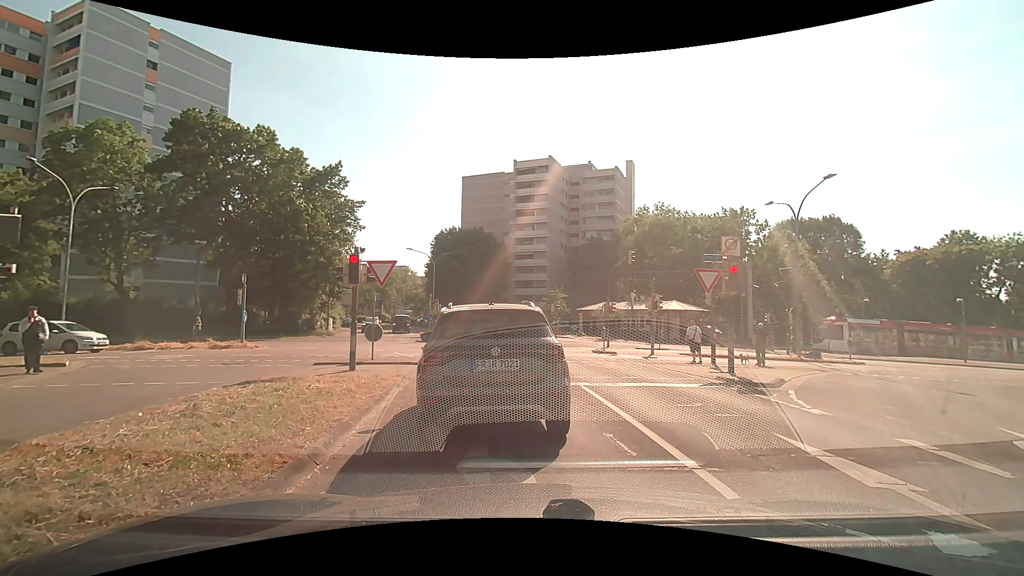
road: residential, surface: asphalt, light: Day
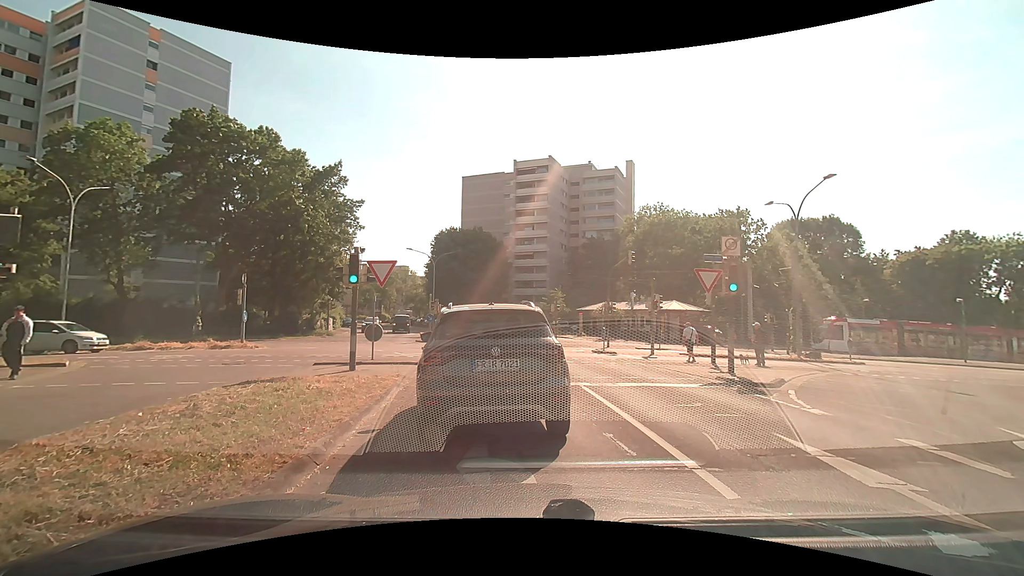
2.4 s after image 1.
(0.0, 0.0) m; 0°
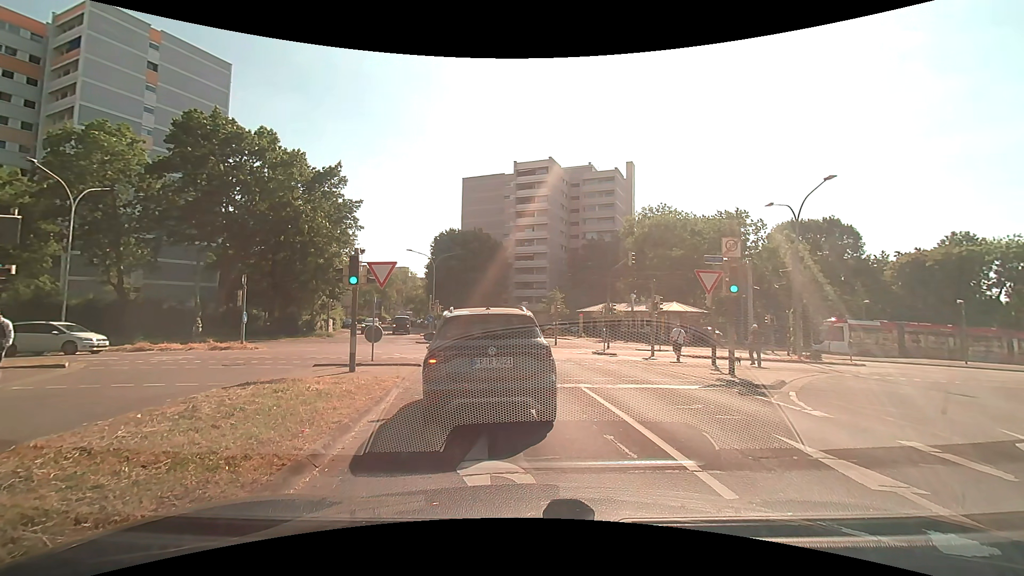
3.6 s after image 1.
(0.0, 0.0) m; 0°
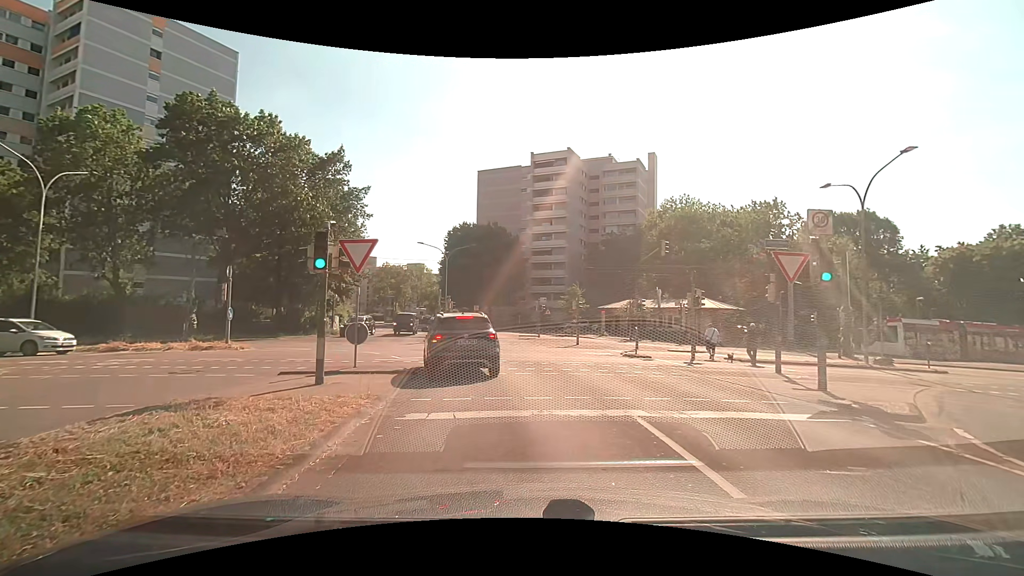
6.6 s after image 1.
(0.0, +3.7) m; 0°
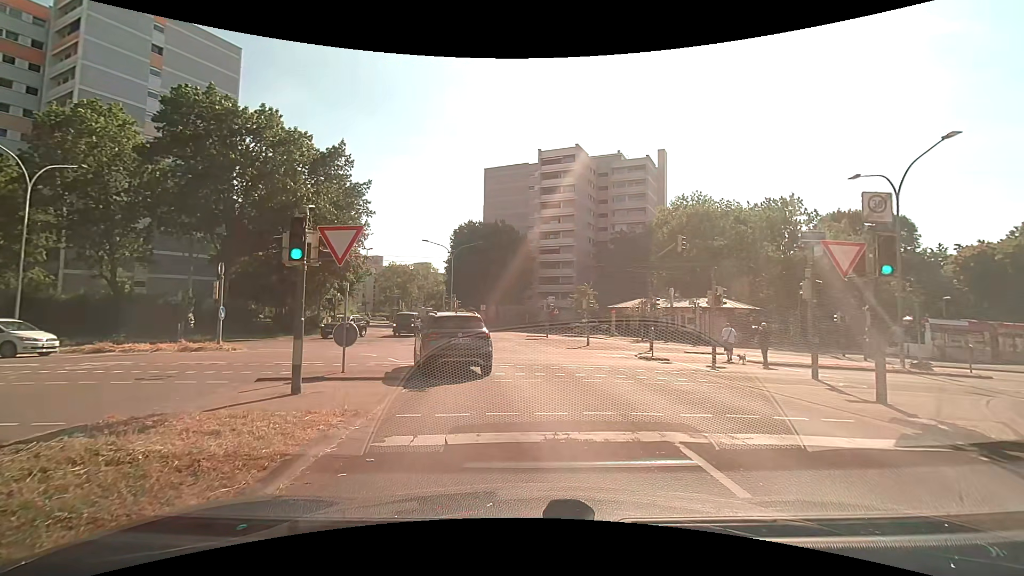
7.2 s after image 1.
(0.0, +1.5) m; -1°
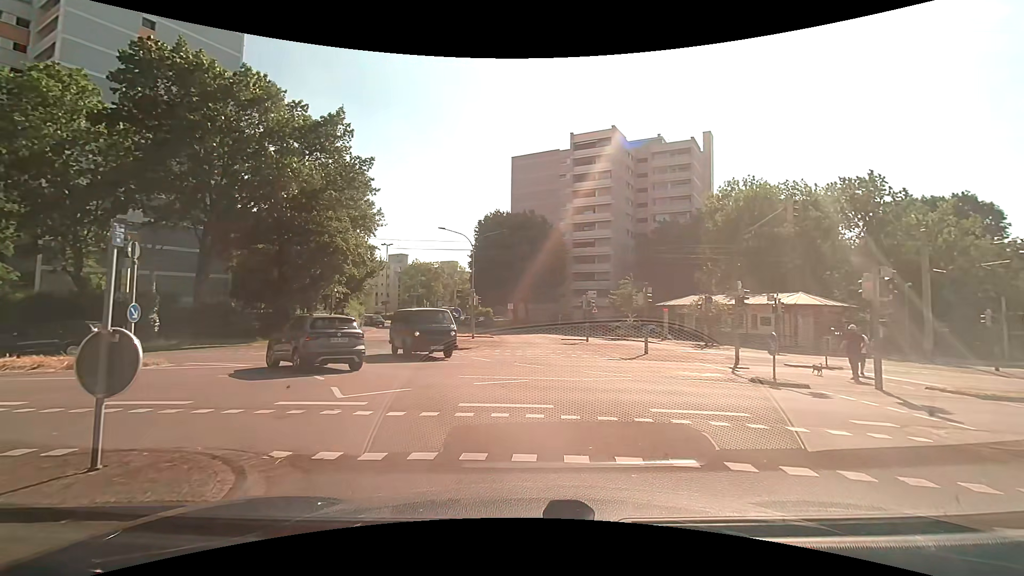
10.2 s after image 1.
(-0.4, +7.8) m; -6°
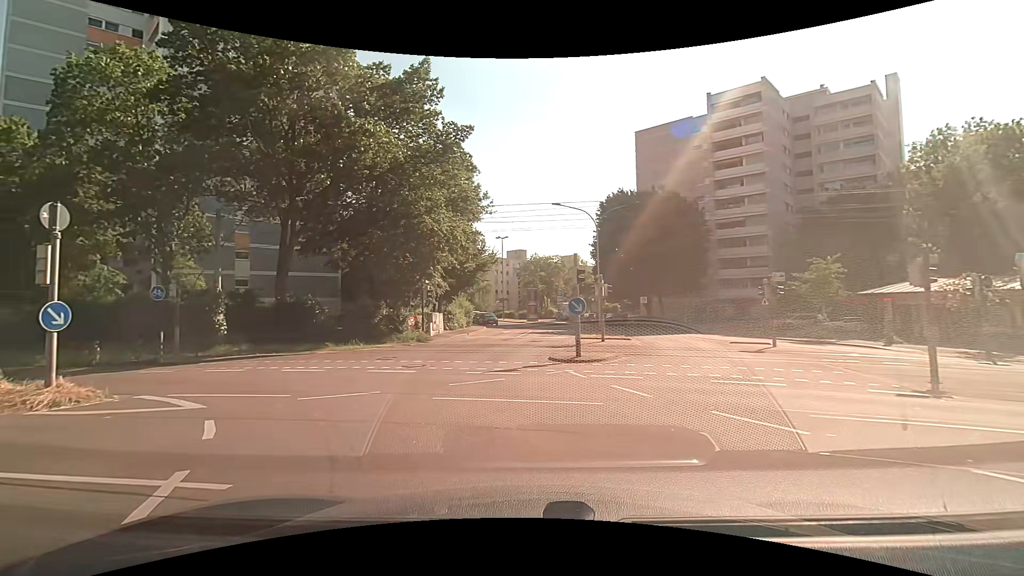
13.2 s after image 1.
(-0.6, +9.1) m; -13°
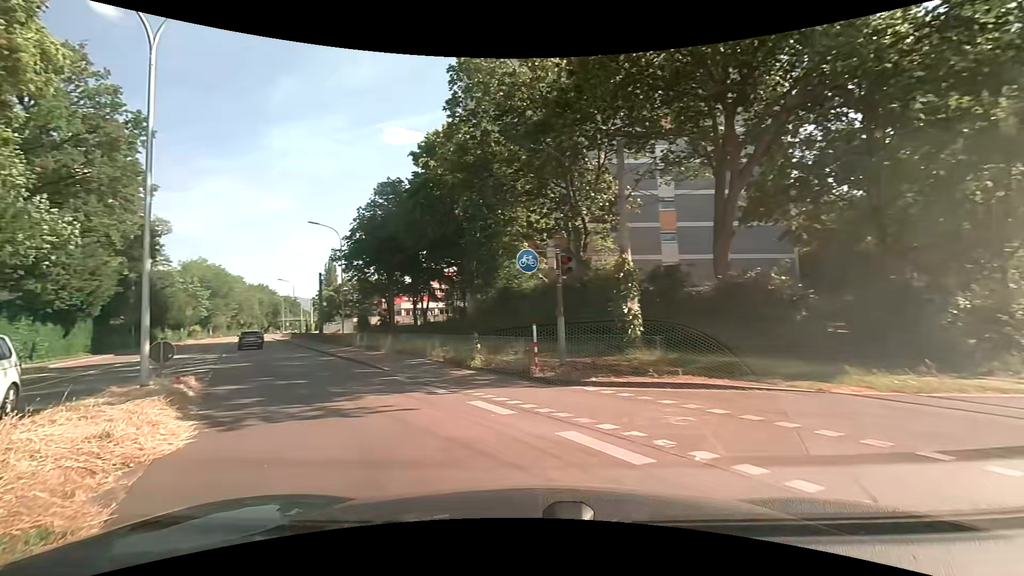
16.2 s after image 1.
(-4.8, +12.1) m; -47°
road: secondary
